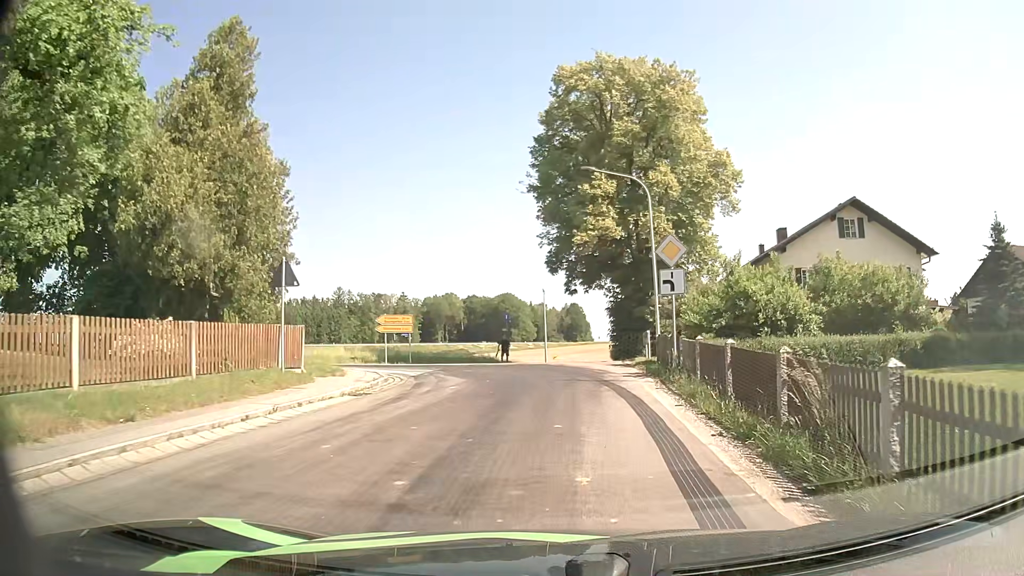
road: tertiary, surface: asphalt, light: Day
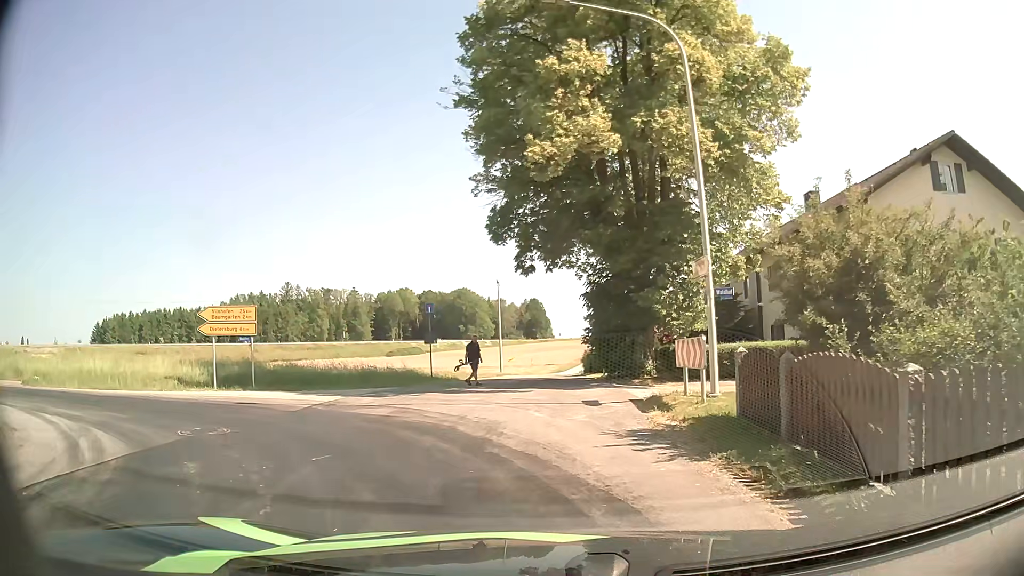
(+0.7, +15.1) m; +4°
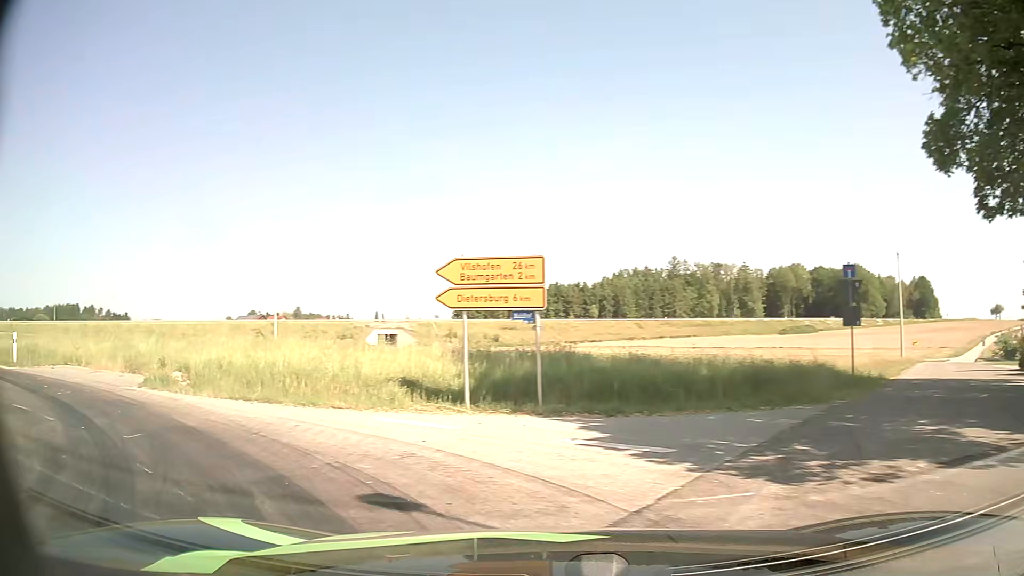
(-1.7, +10.3) m; -34°
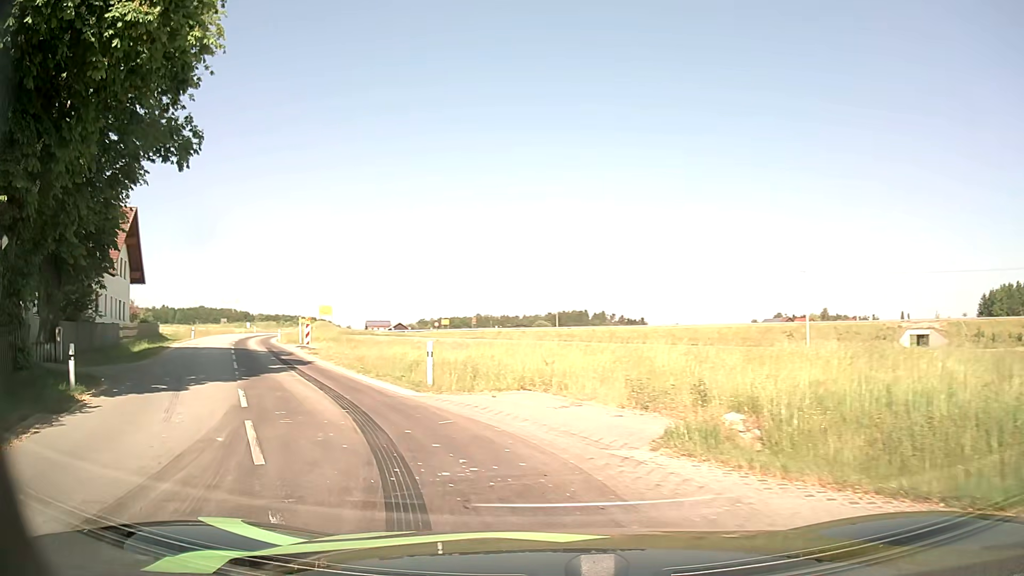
(-2.9, +6.9) m; -43°
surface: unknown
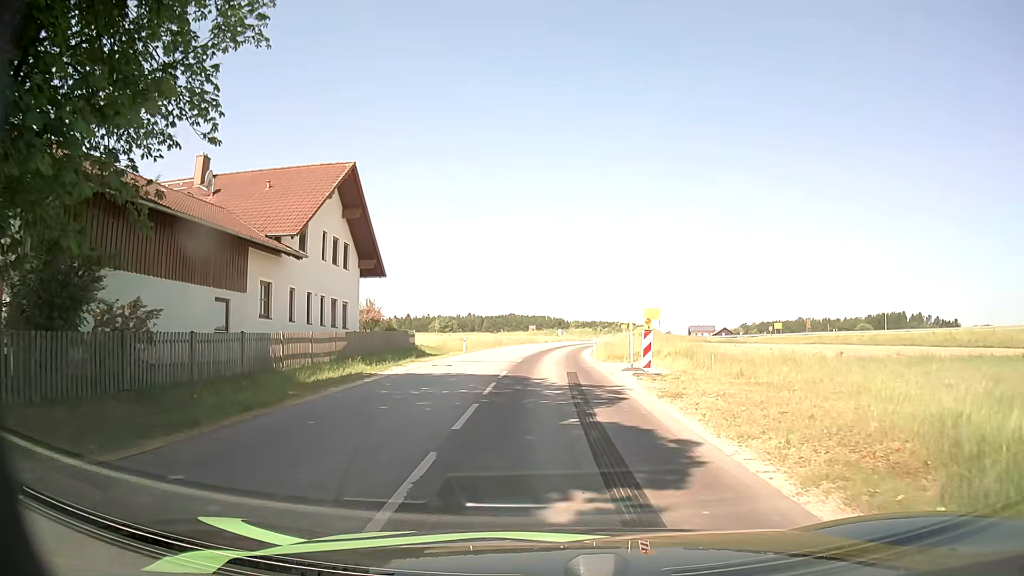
(-5.7, +15.2) m; -28°
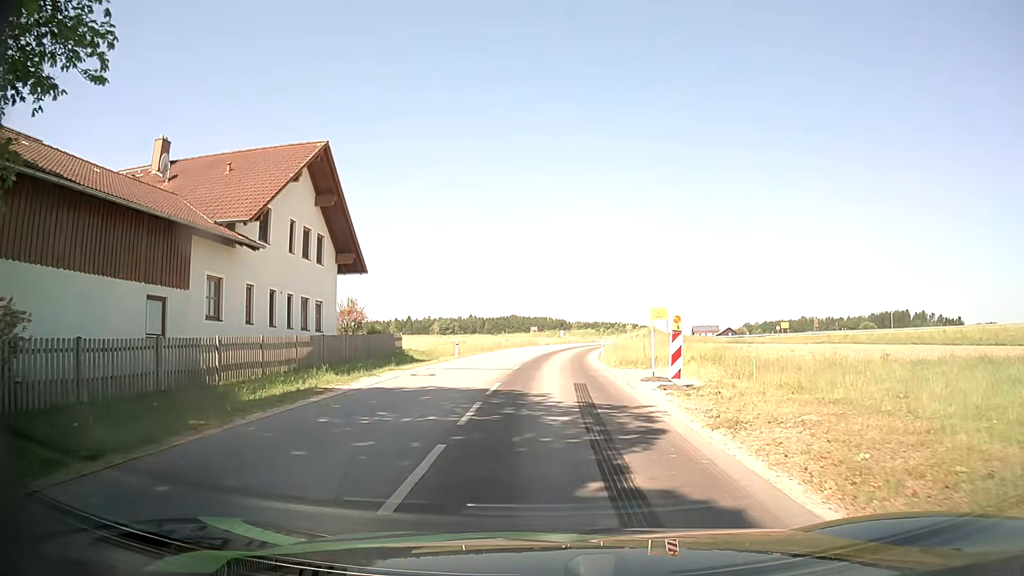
(0.0, +4.1) m; 0°
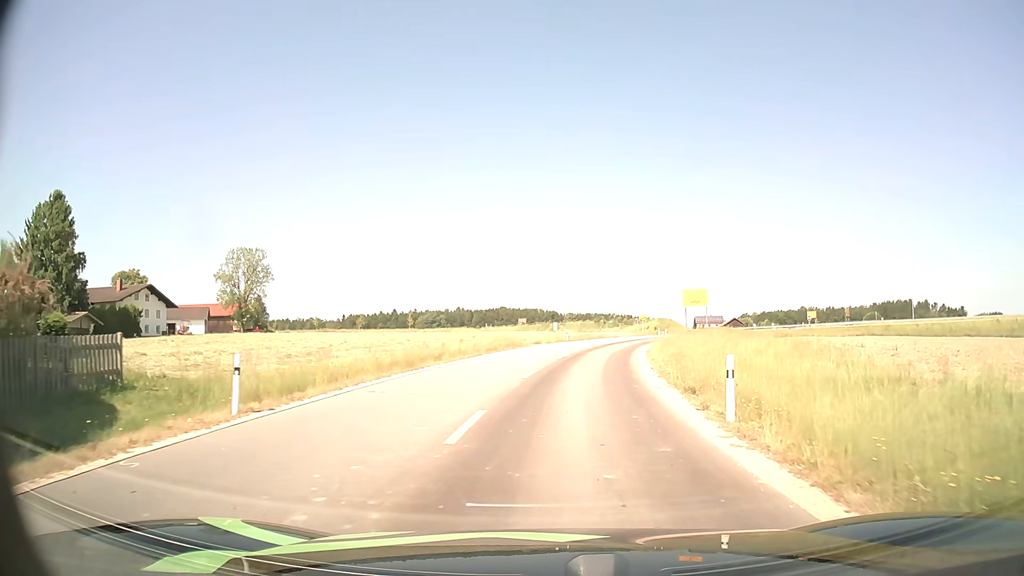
(-0.2, +24.4) m; 0°
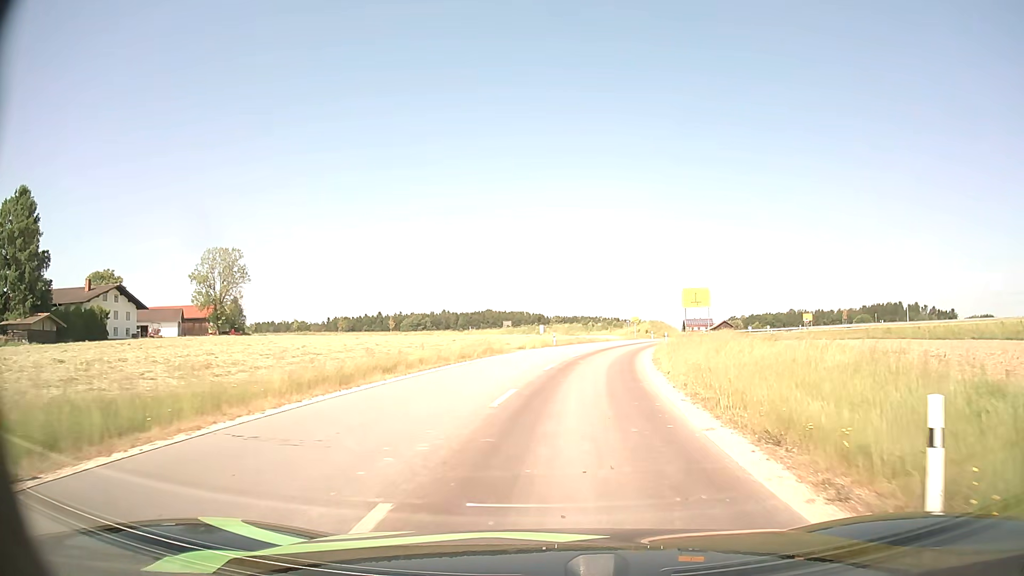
(0.0, +5.6) m; +1°
(0, +10) (+1, +20) (+2, +30) (+4, +40) (+6, +49) (+9, +59) (+12, +69) (+16, +78) (+20, +87) (+24, +96) m
